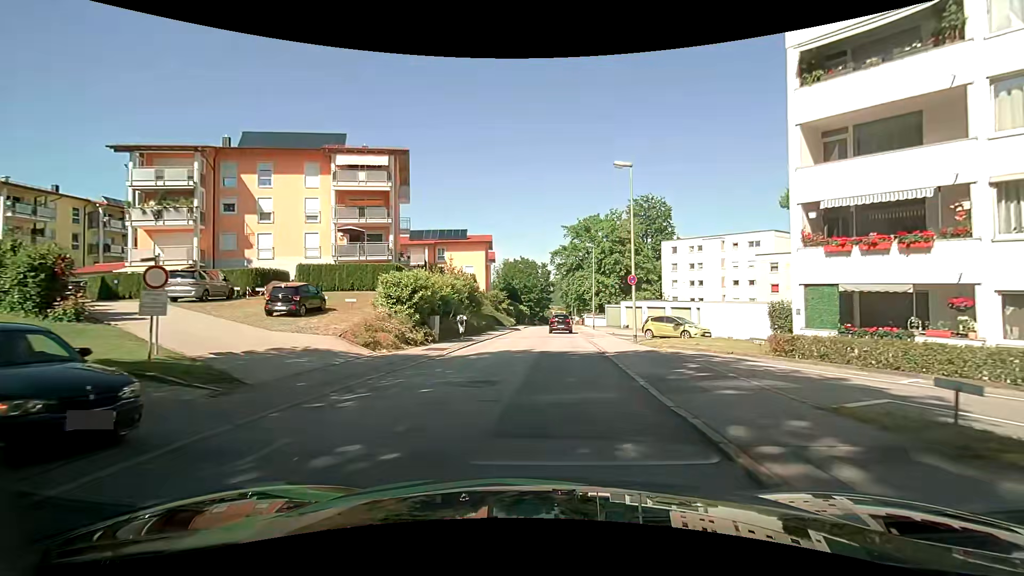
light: Day
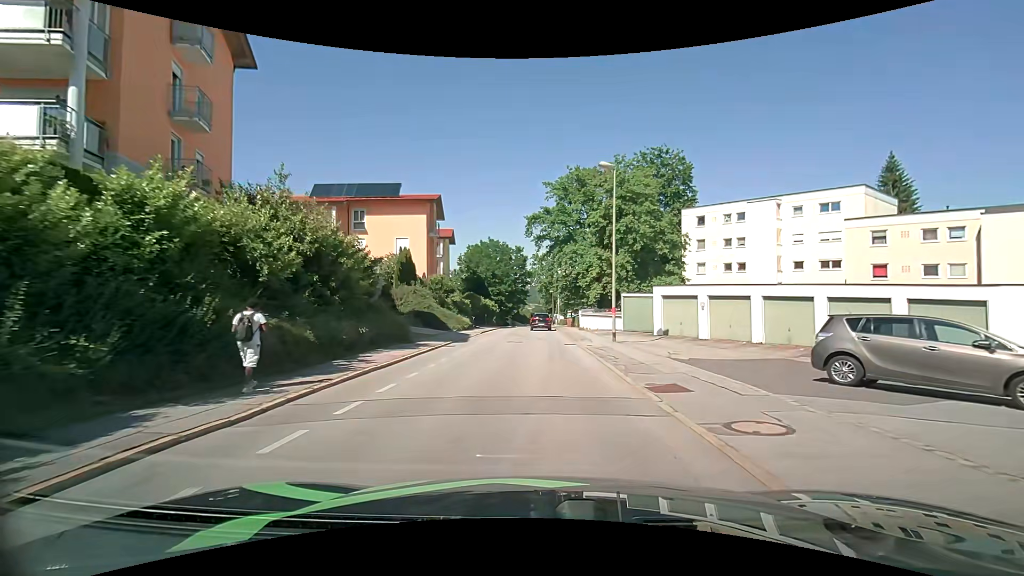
(+0.6, +25.4) m; +3°
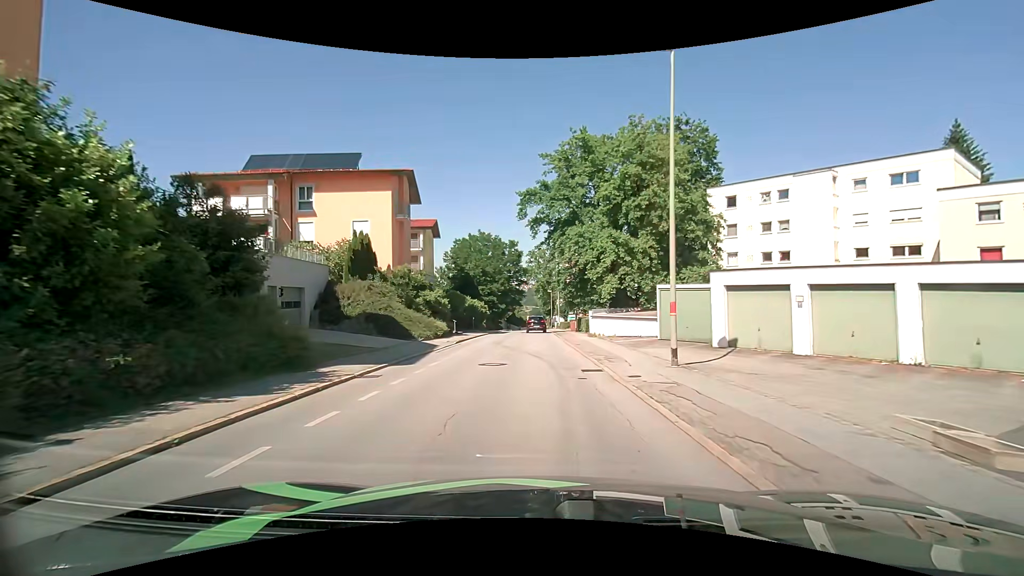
(0.0, +10.5) m; 0°
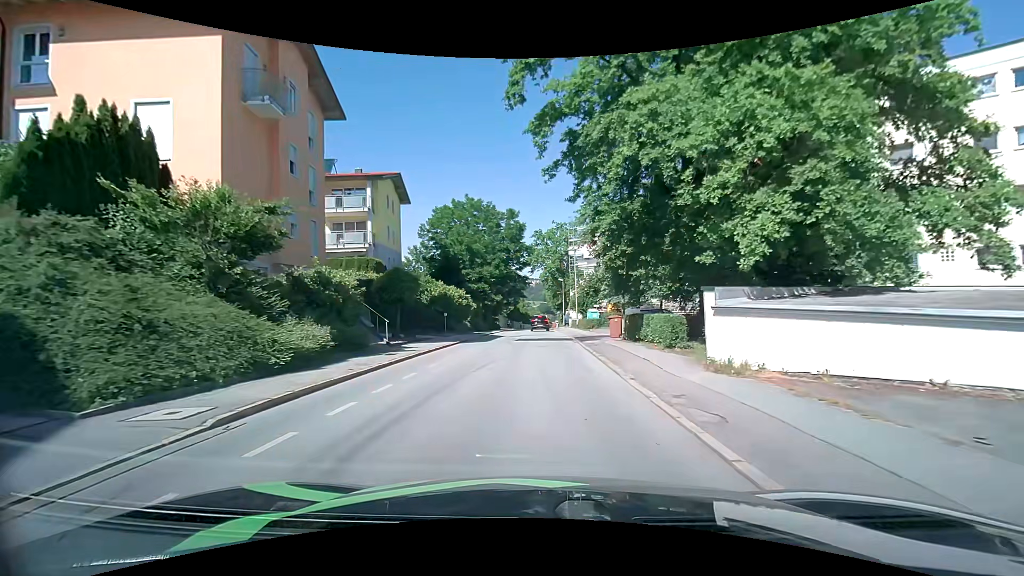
(-0.2, +21.5) m; -1°
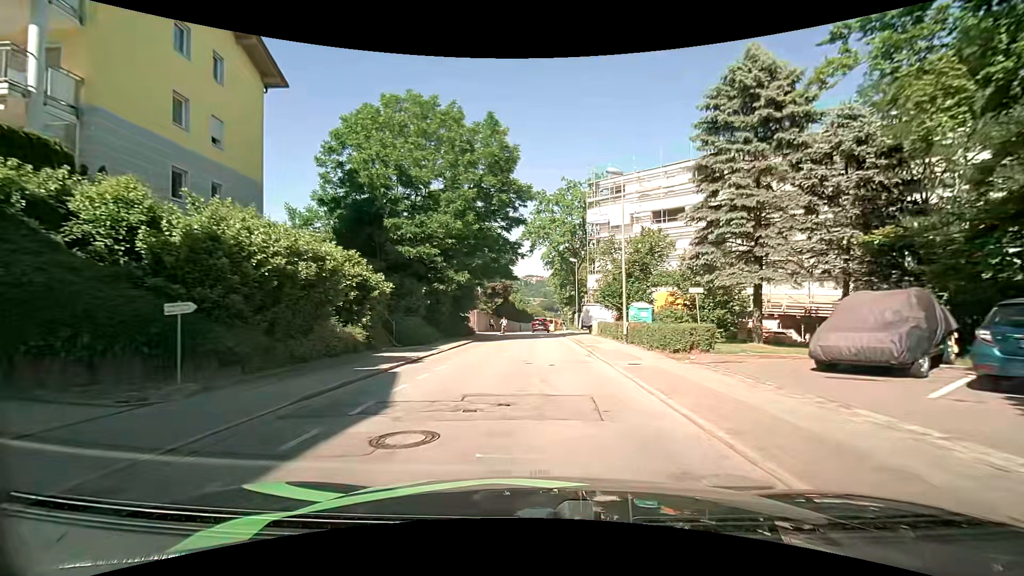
(-0.2, +27.6) m; 0°
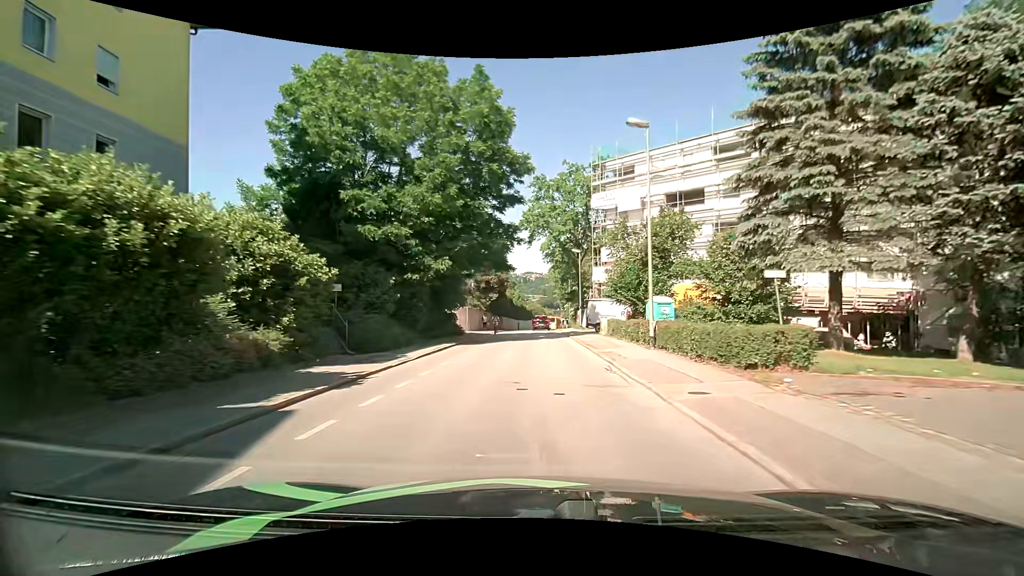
(0.0, +5.6) m; 0°
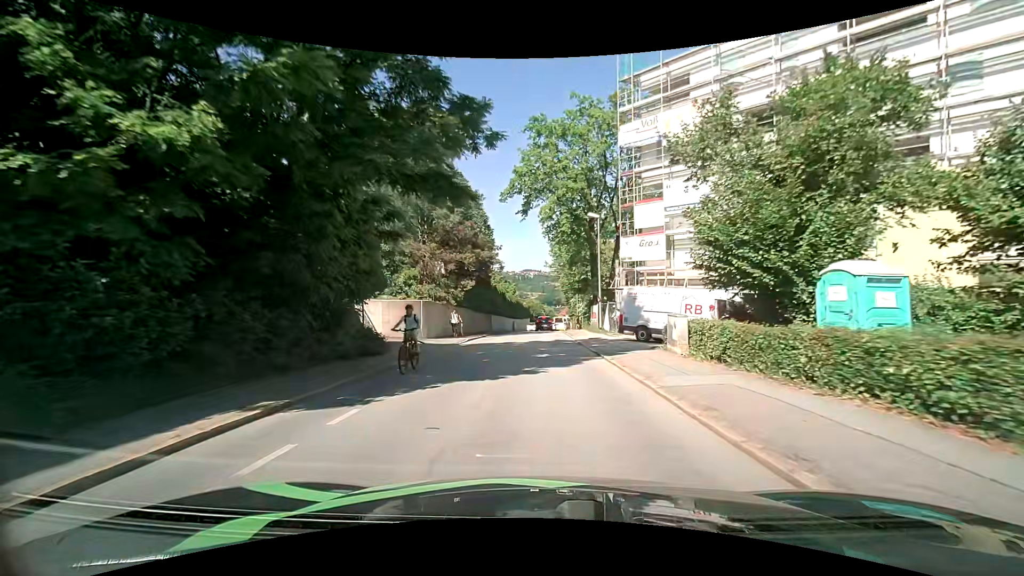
(0.0, +17.1) m; -1°
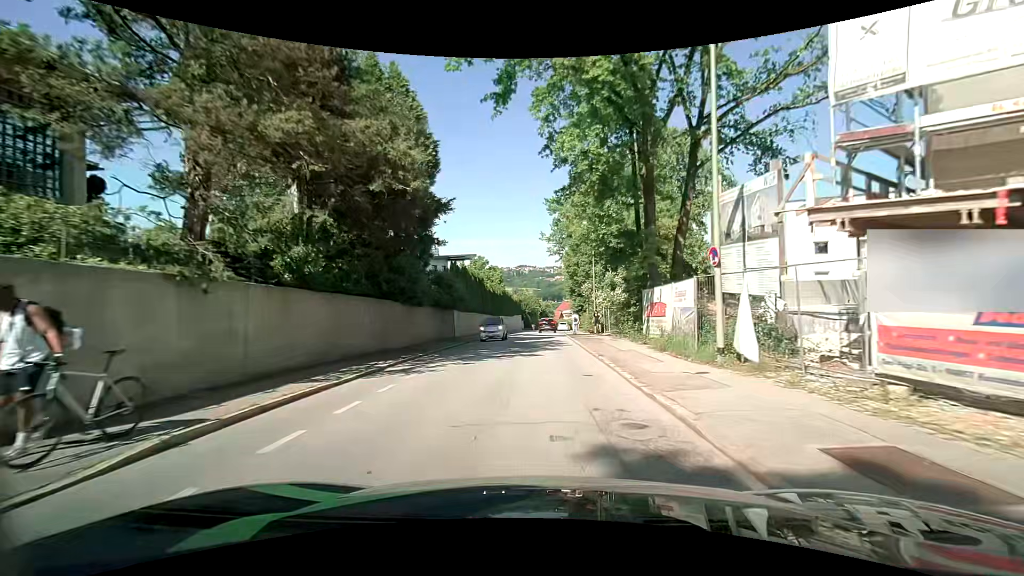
(+0.7, +23.2) m; +1°
(0, +10) (0, +20) (0, +30) (0, +40) (+1, +50) (+1, +60) (+2, +70) (+4, +80) (+6, +90) (+8, +99) m
